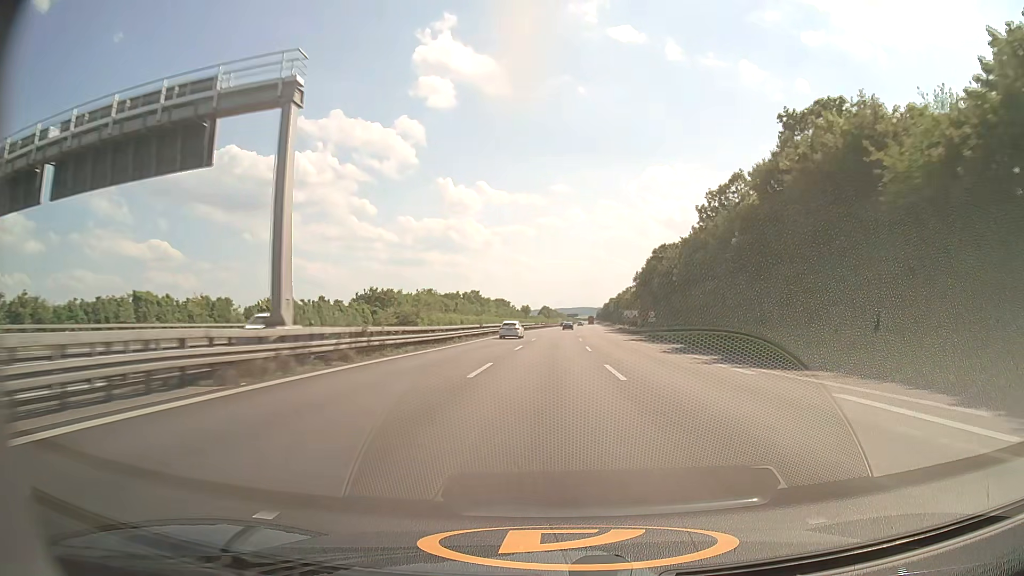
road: motorway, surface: asphalt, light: Day
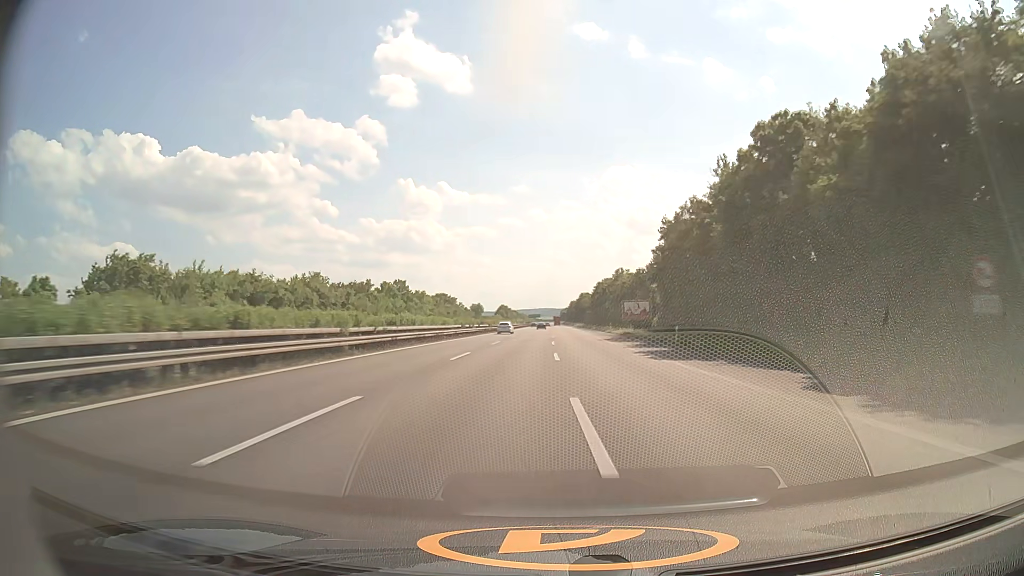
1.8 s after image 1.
(+1.9, +63.8) m; +3°
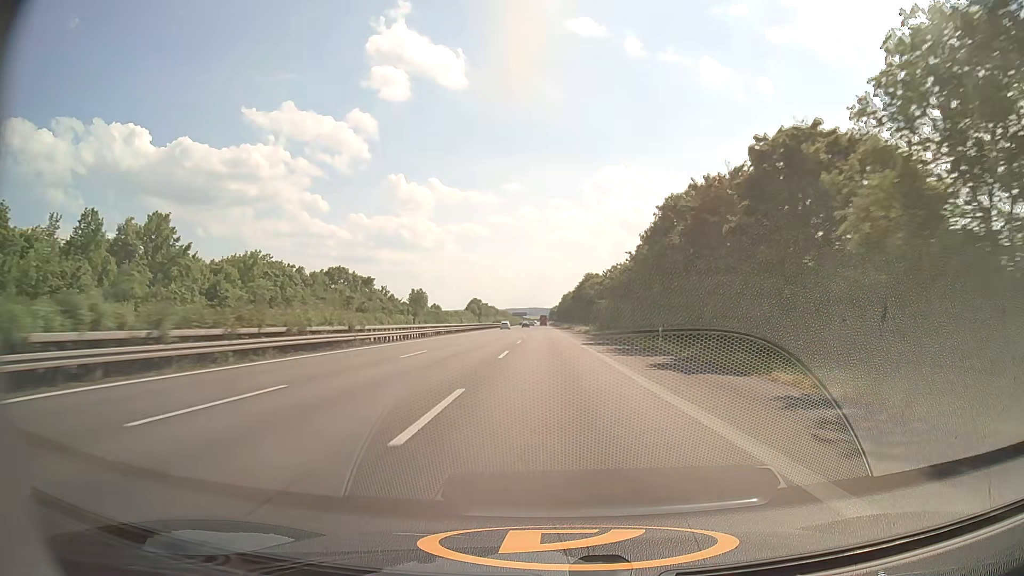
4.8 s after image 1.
(+1.9, +105.9) m; +1°
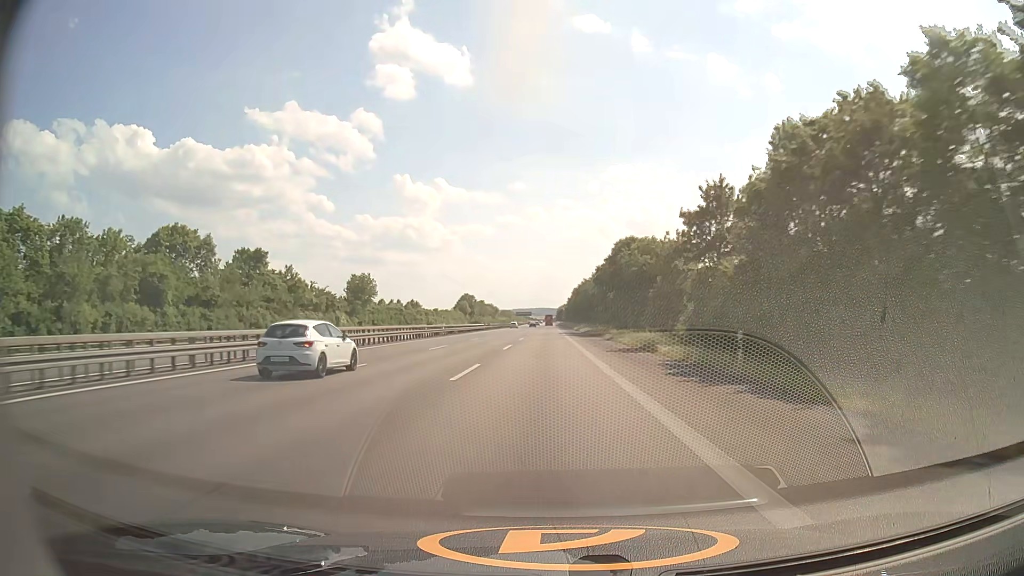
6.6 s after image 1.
(-0.3, +63.0) m; -1°
(0, +10) (0, +20) (0, +30) (0, +40) (0, +50) (0, +60) (-1, +70) (-1, +80) (-1, +90) (-1, +100) m
